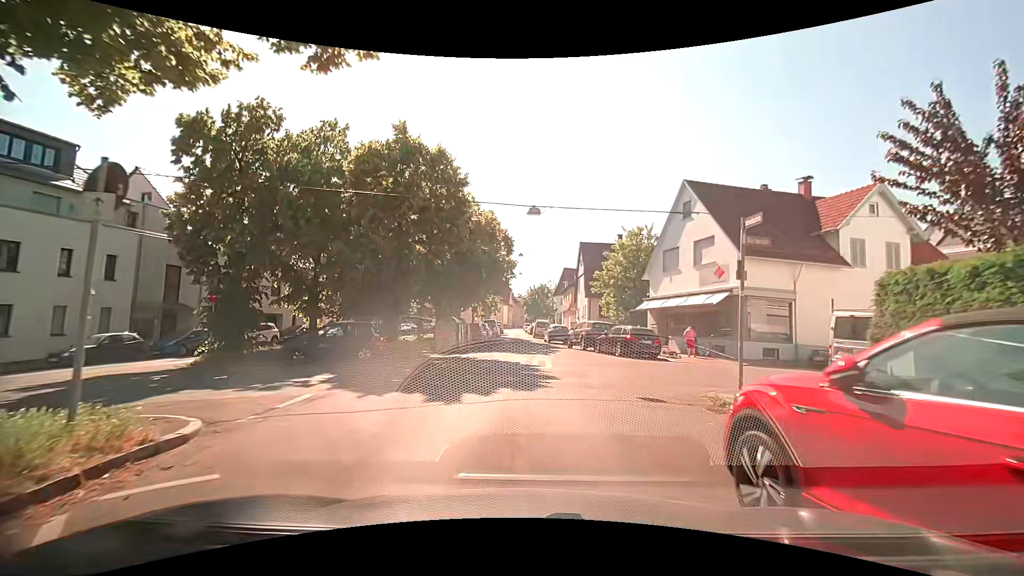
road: residential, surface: asphalt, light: Day
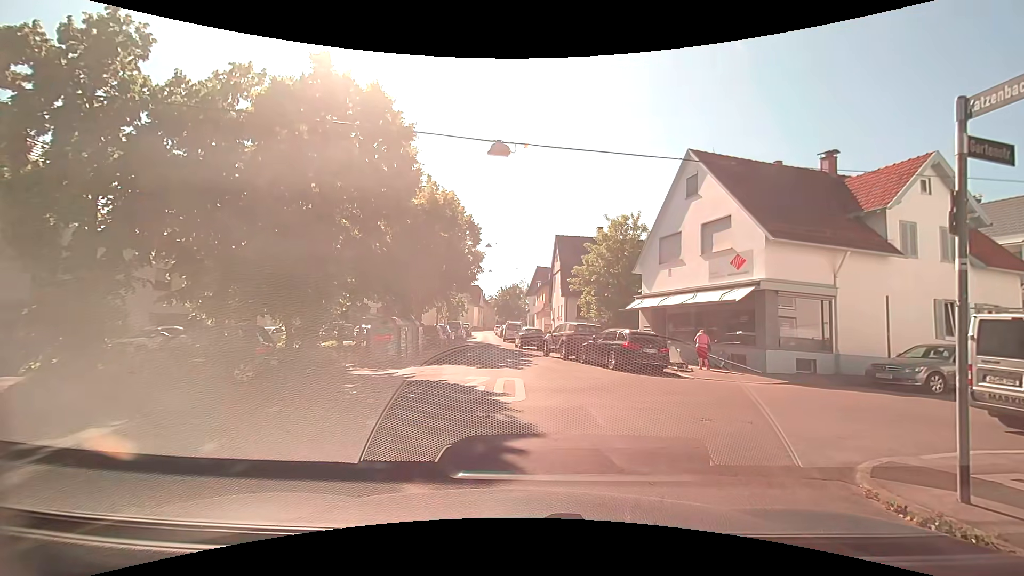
(0.0, +5.3) m; +1°
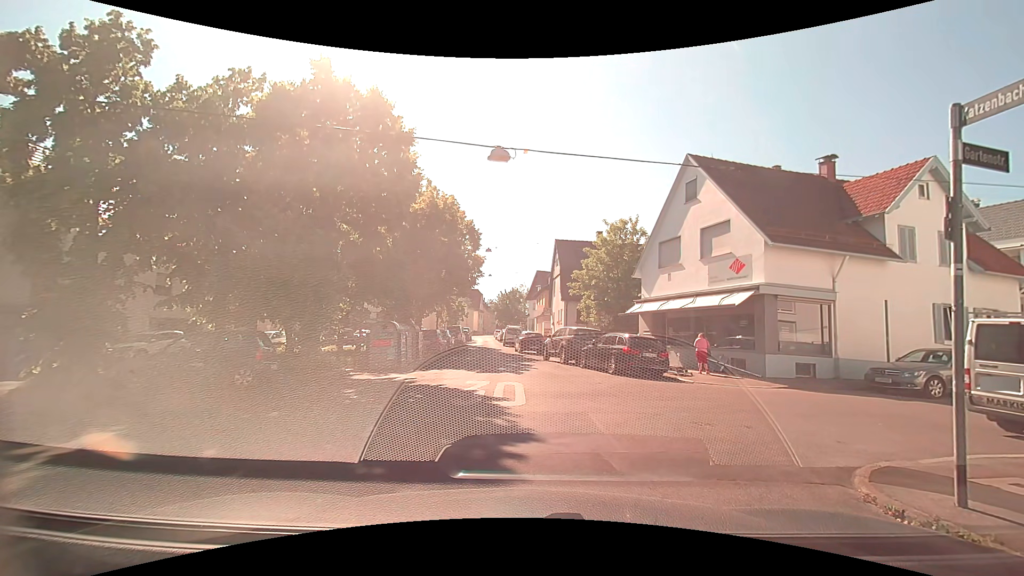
(0.0, +0.1) m; 0°
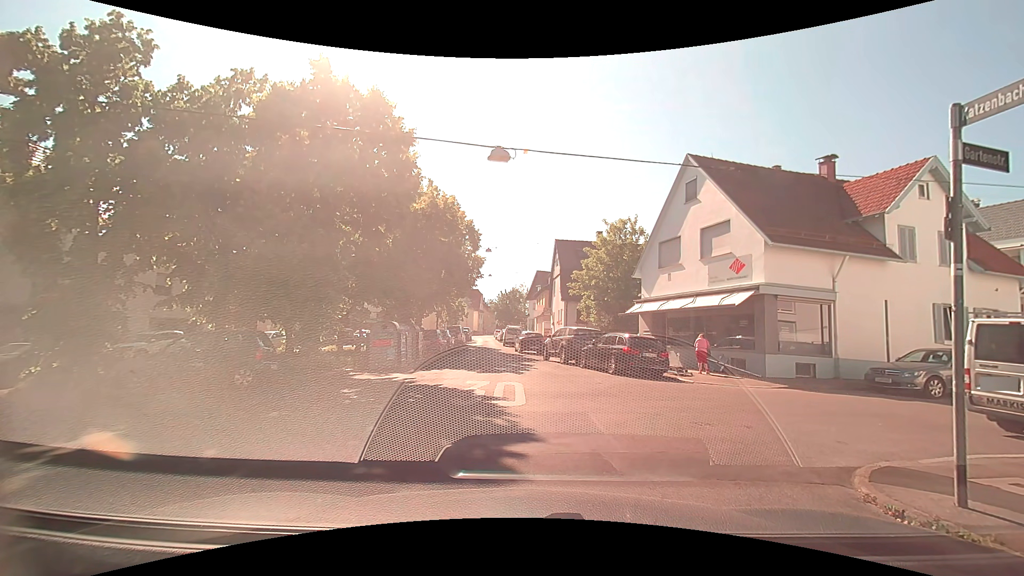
(0.0, 0.0) m; 0°
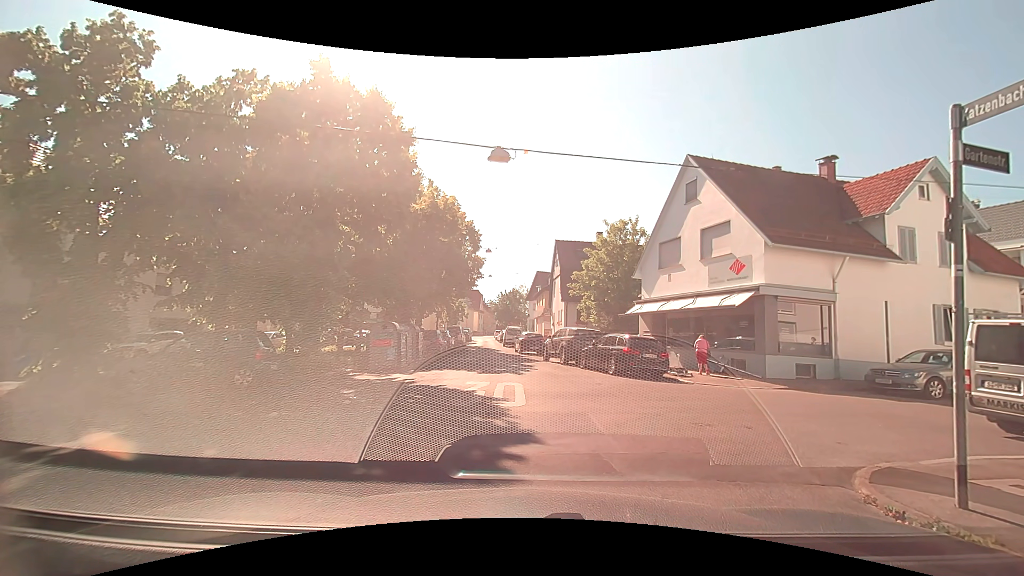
(0.0, 0.0) m; 0°
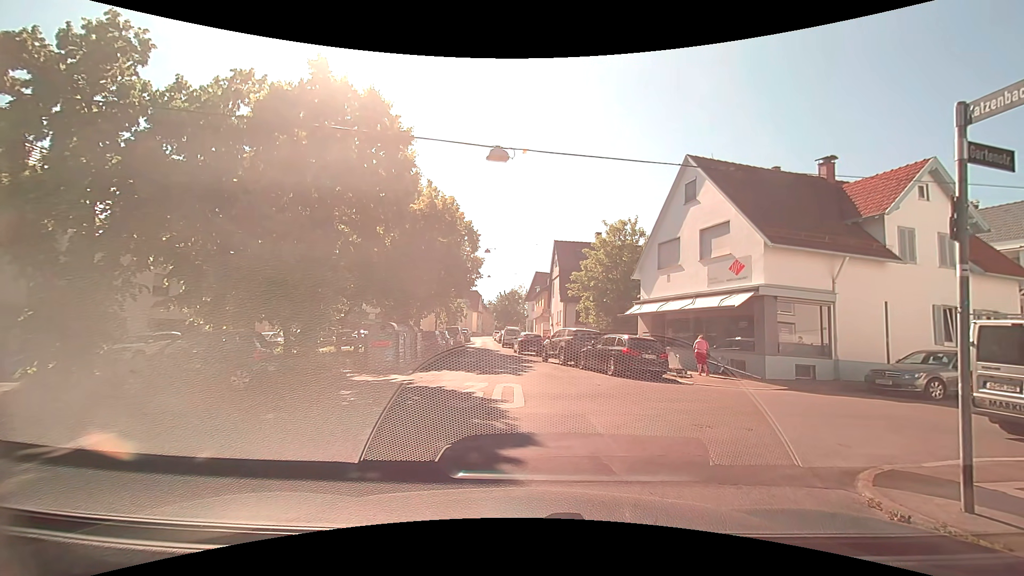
(0.0, 0.0) m; 0°
